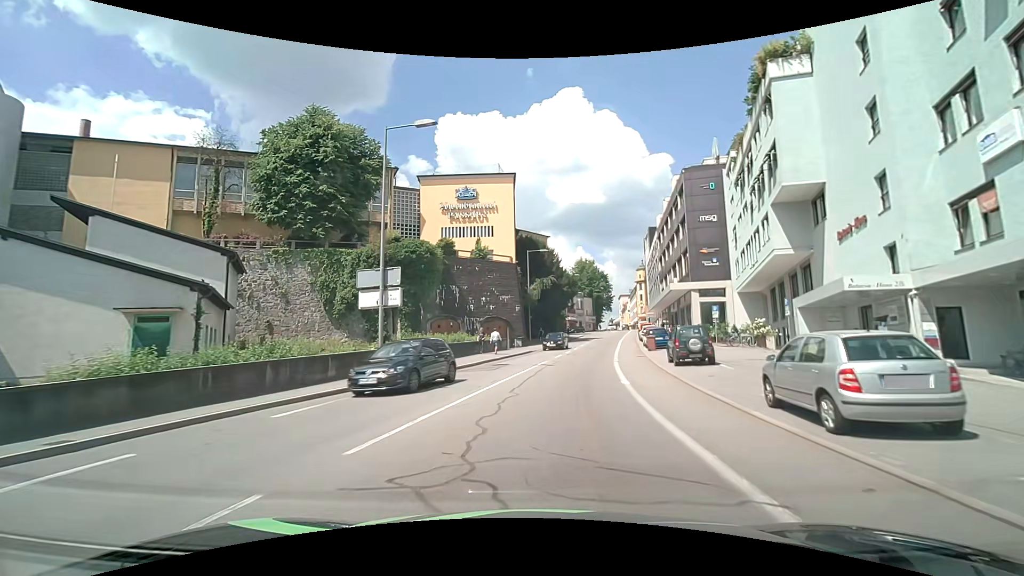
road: tertiary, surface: asphalt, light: Day
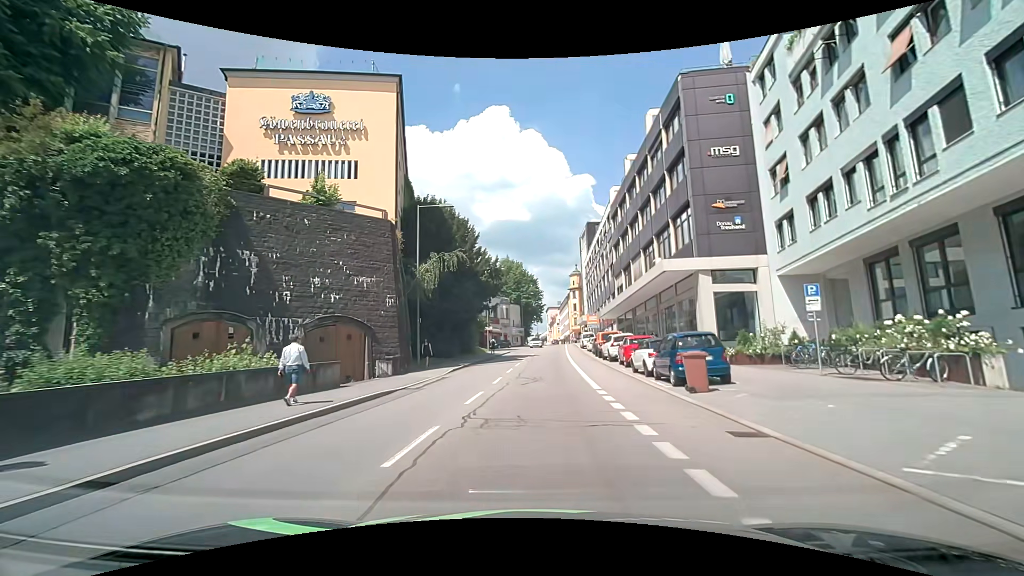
(+1.7, +23.0) m; +8°
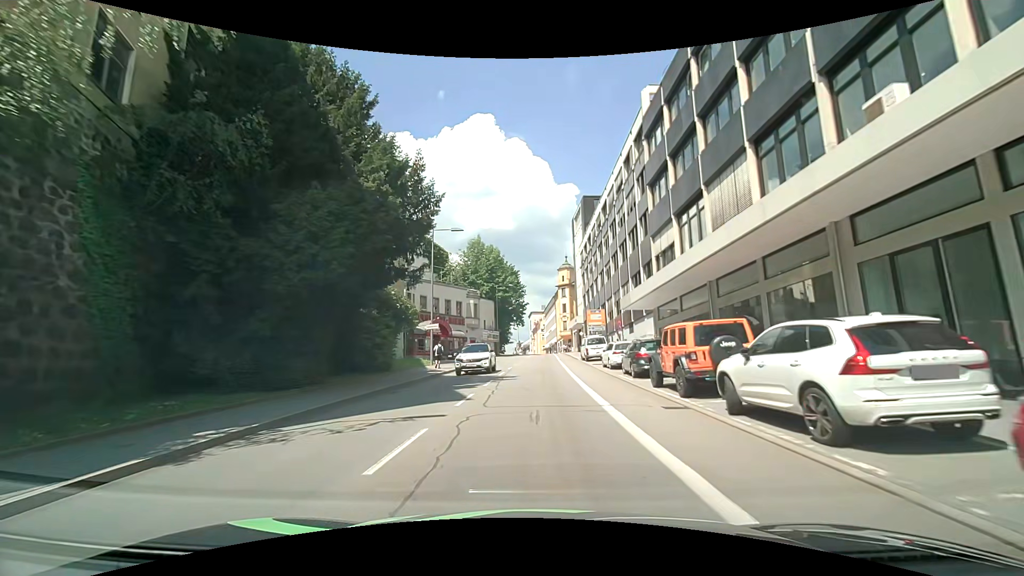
(+0.7, +24.3) m; +3°
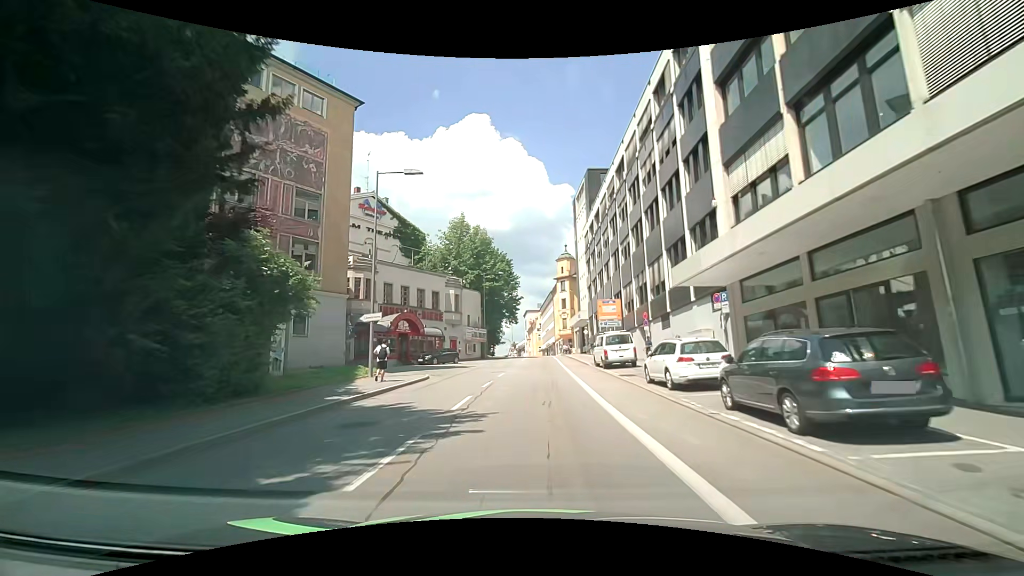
(-0.2, +12.6) m; -2°
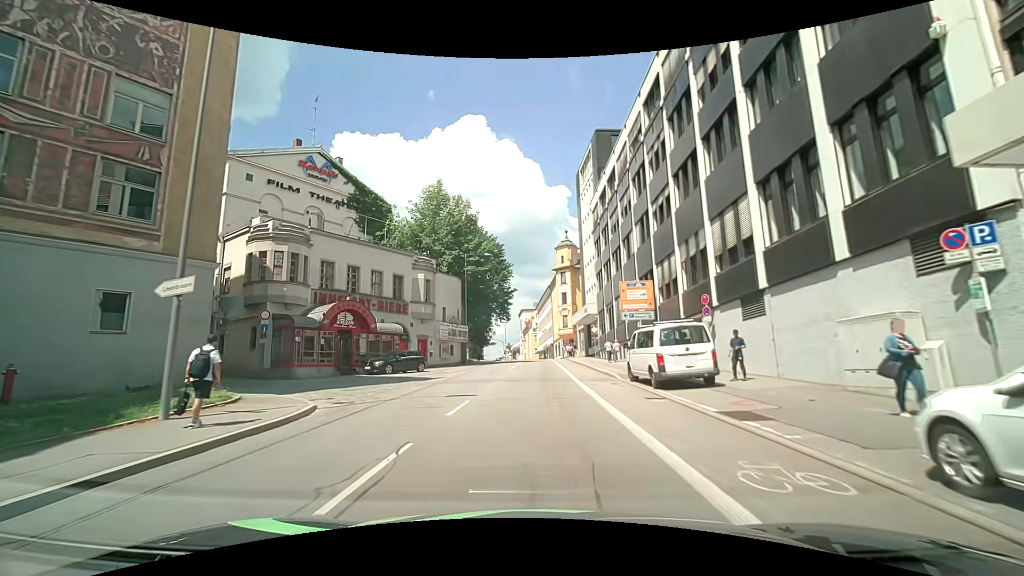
(+0.3, +12.7) m; 0°
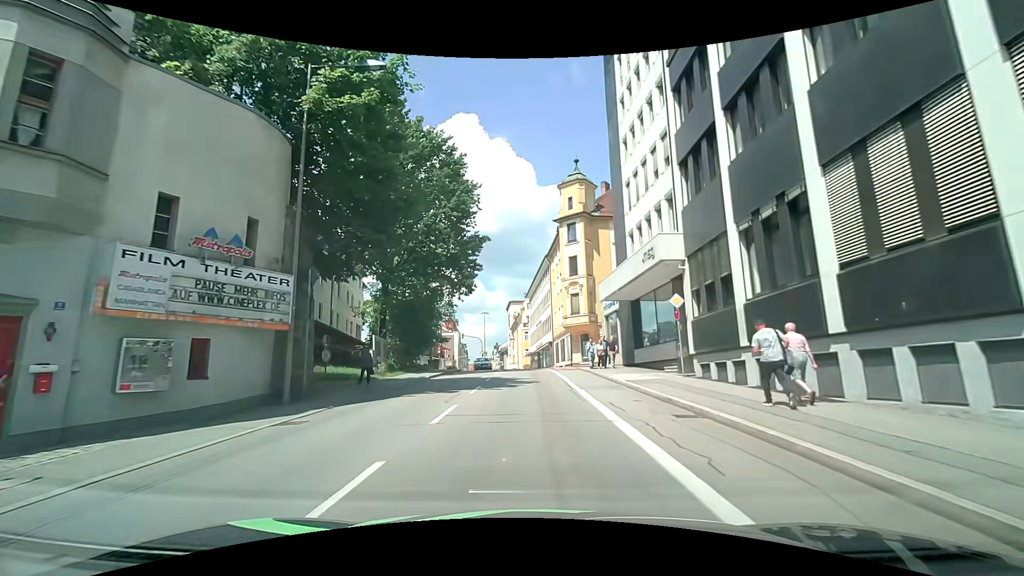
(+1.4, +31.1) m; +3°
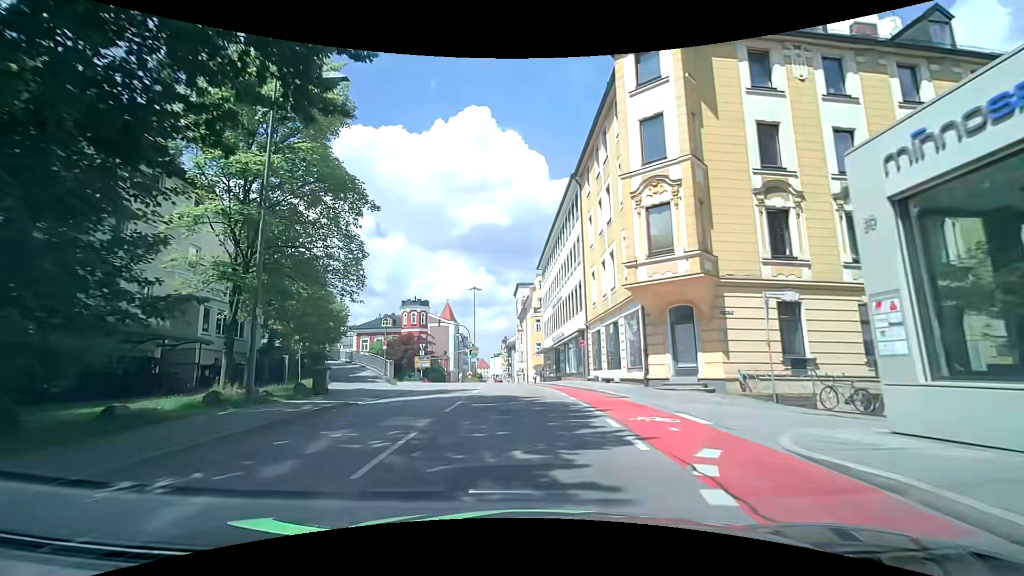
(-0.5, +27.7) m; -2°
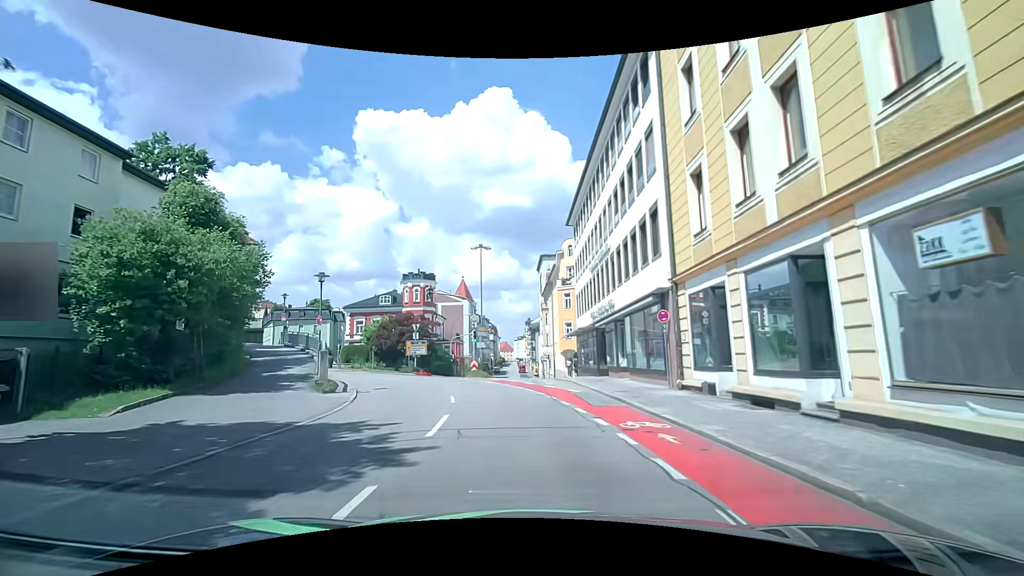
(-0.7, +15.3) m; -2°
(0, +10) (-2, +20) (-5, +29) (-9, +38) (-15, +46) (-21, +54) (-28, +62) (-34, +70) (-41, +77) (-47, +85) m
